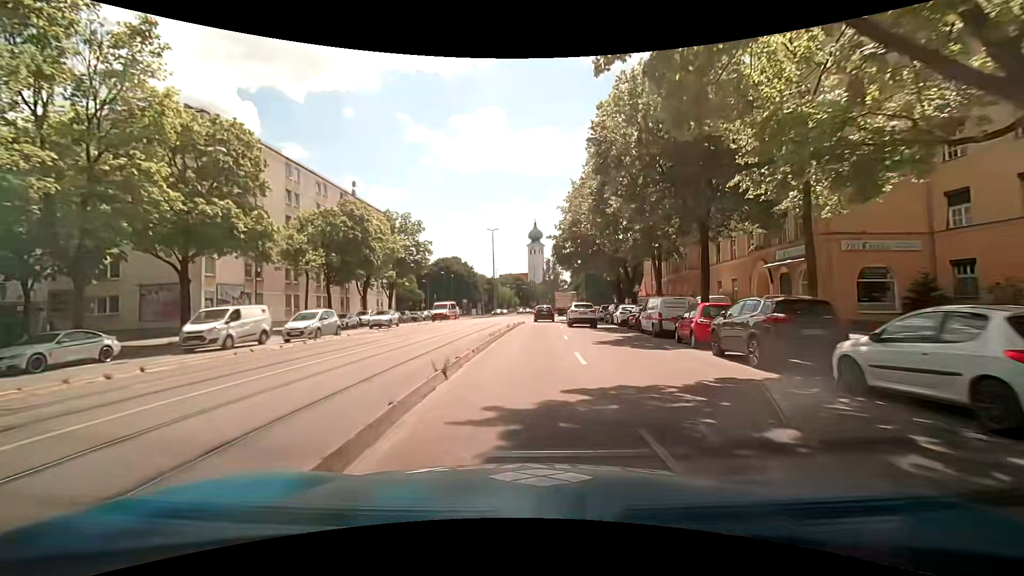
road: secondary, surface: asphalt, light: Day
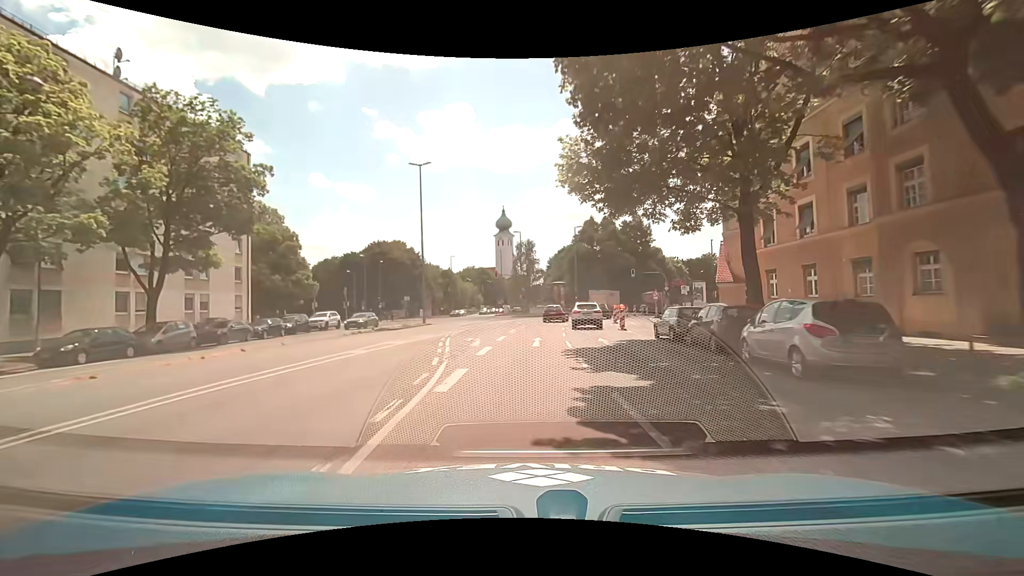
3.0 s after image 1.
(+1.3, +38.2) m; +4°
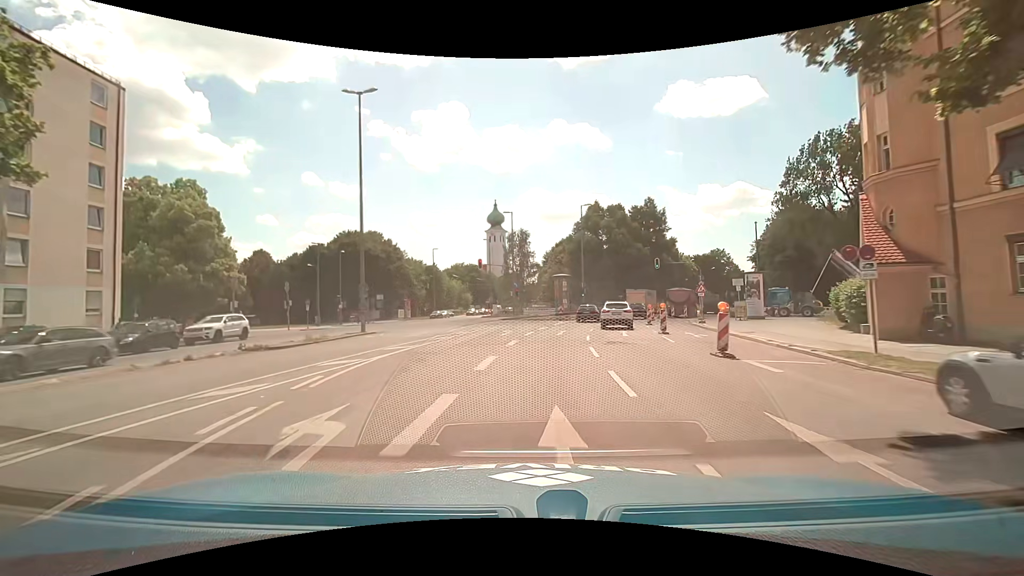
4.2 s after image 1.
(+0.1, +15.3) m; +1°
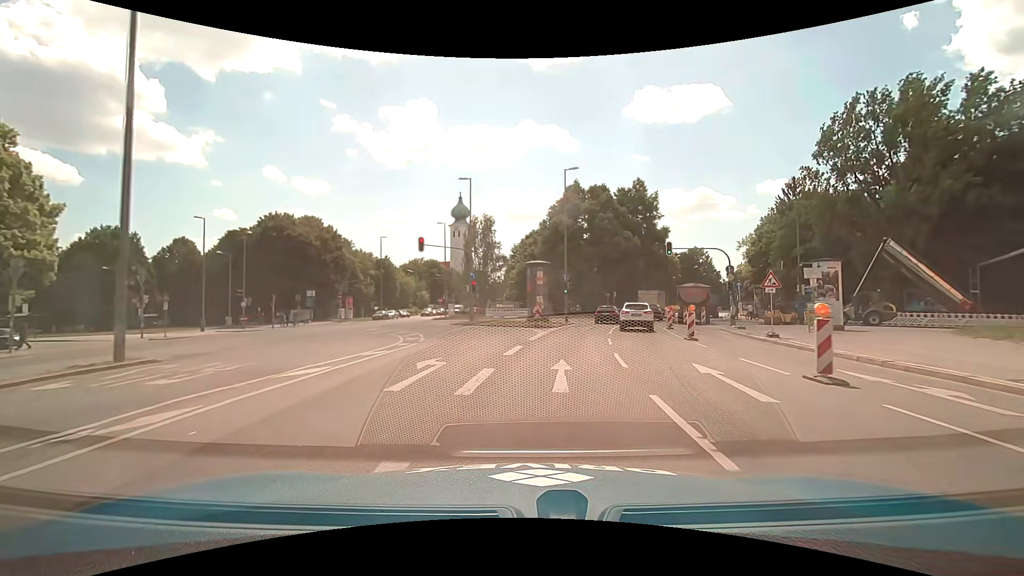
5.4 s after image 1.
(+0.3, +15.3) m; +3°
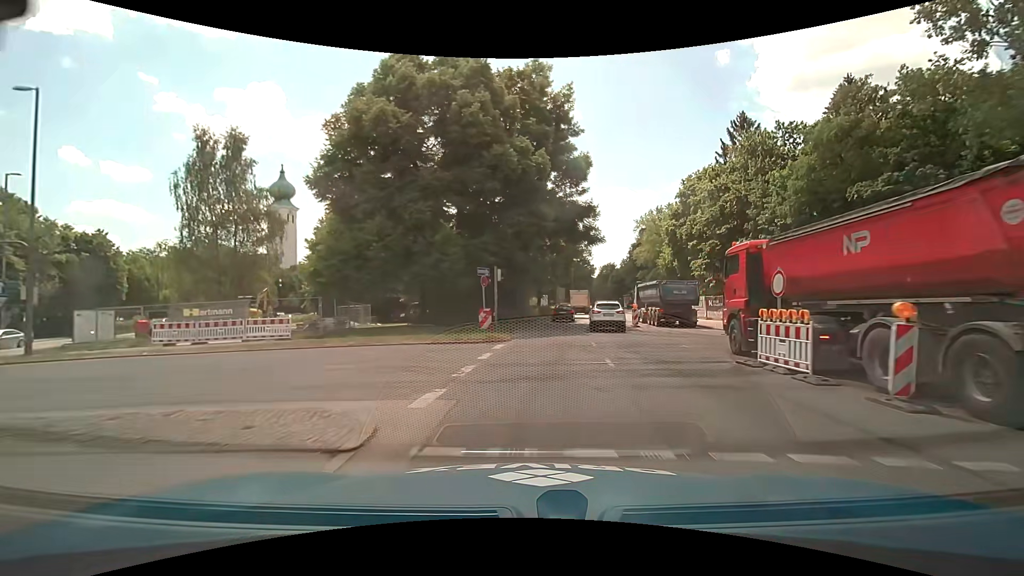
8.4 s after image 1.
(+5.3, +37.7) m; +16°
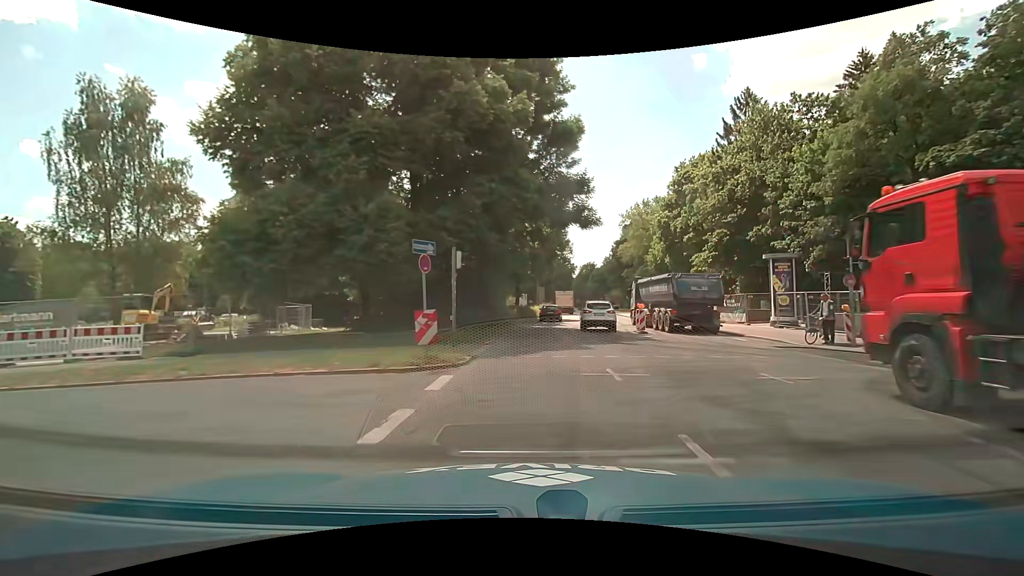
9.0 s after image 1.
(+0.2, +7.7) m; +3°
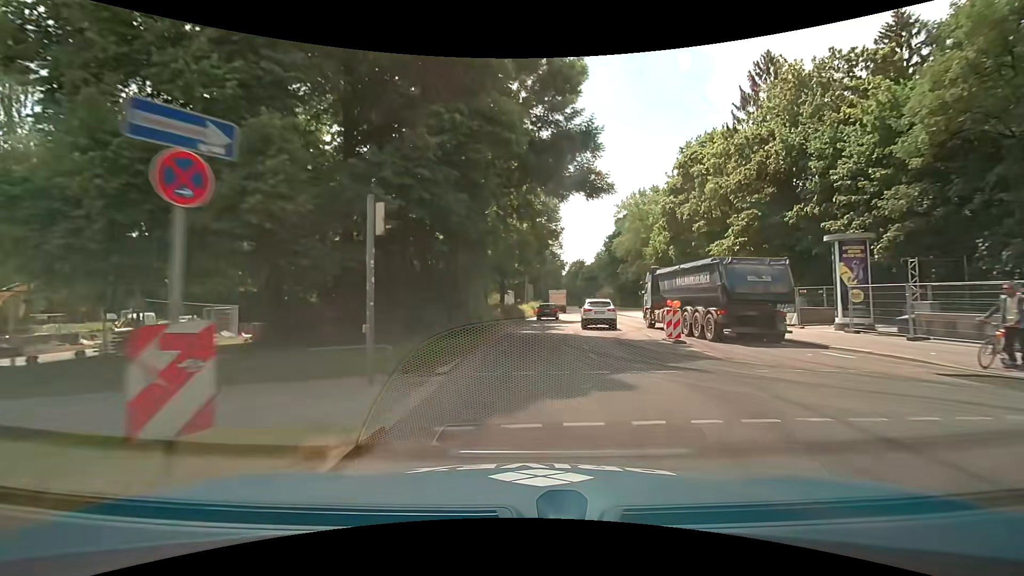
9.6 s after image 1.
(+0.1, +7.7) m; +1°
